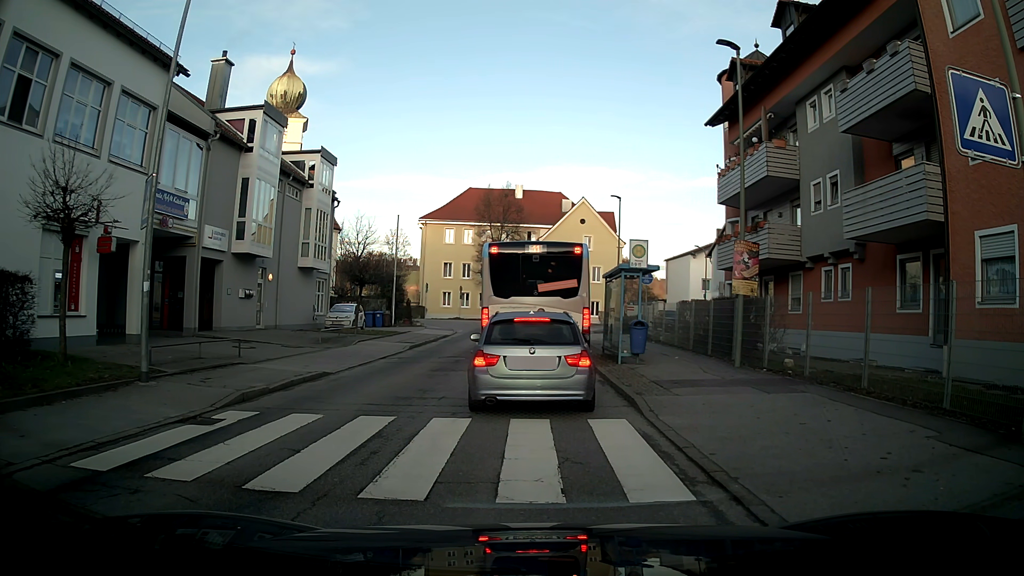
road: unclassified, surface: asphalt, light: Day
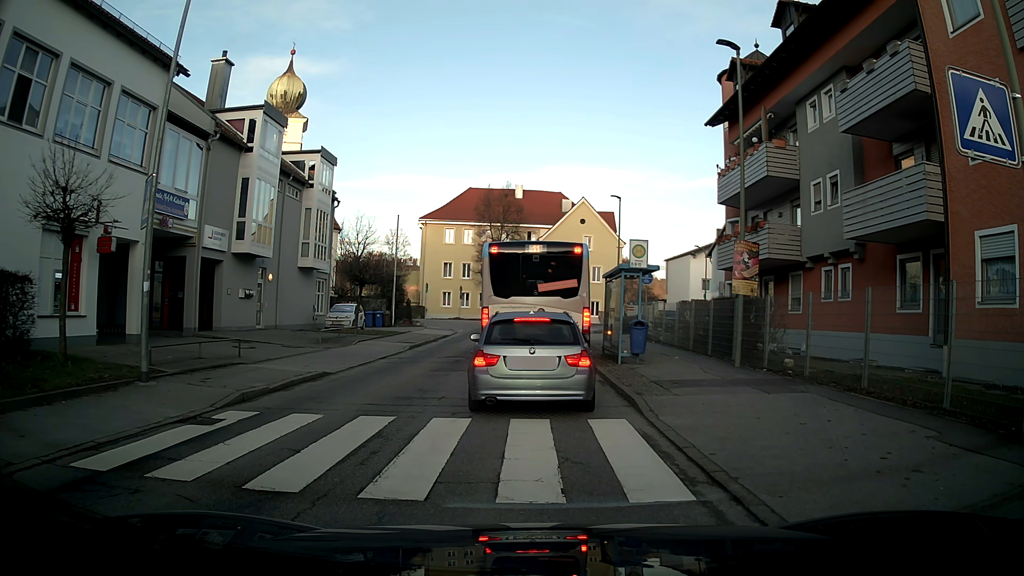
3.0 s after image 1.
(0.0, 0.0) m; 0°
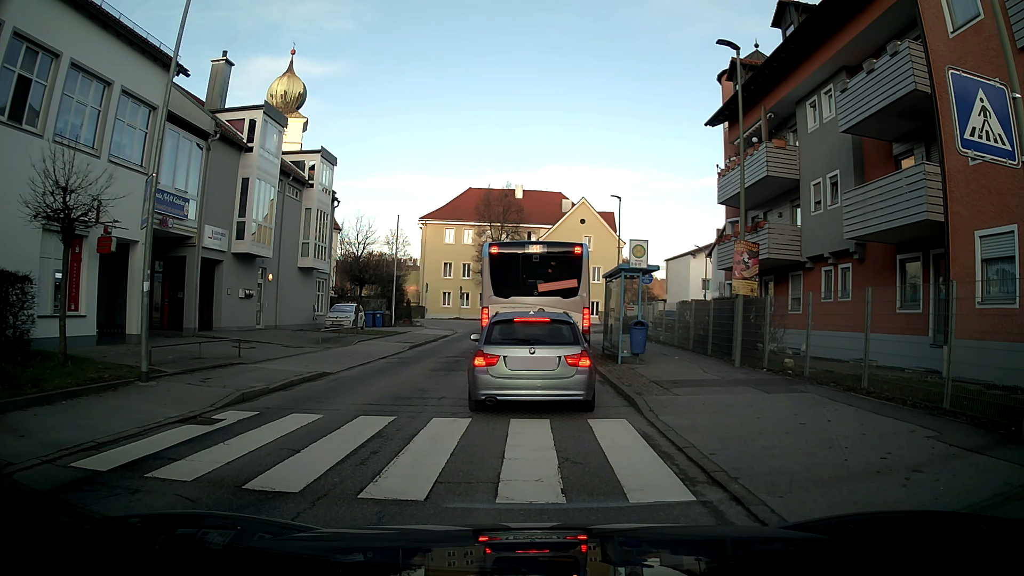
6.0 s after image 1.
(0.0, 0.0) m; 0°
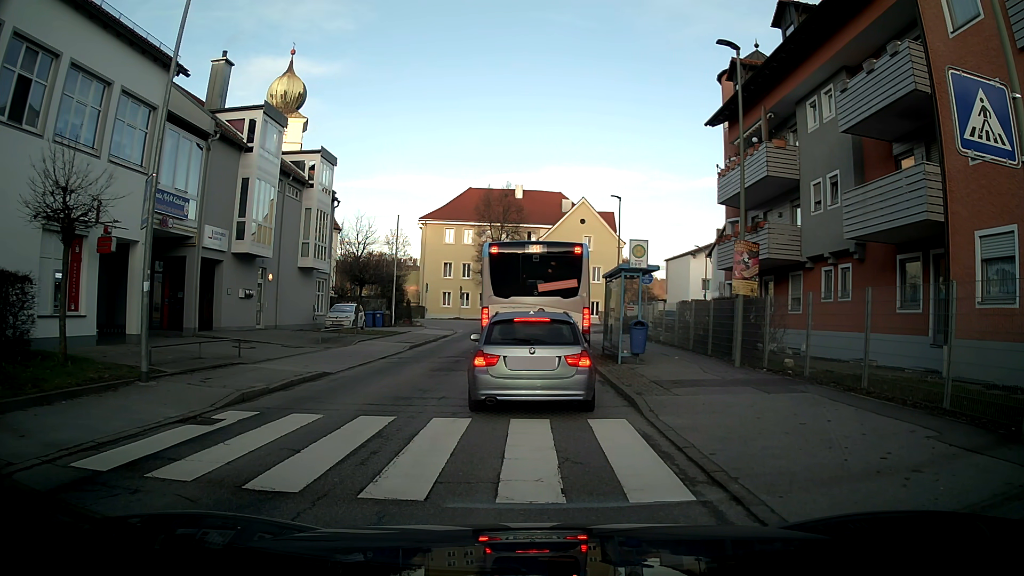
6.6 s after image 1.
(0.0, 0.0) m; 0°
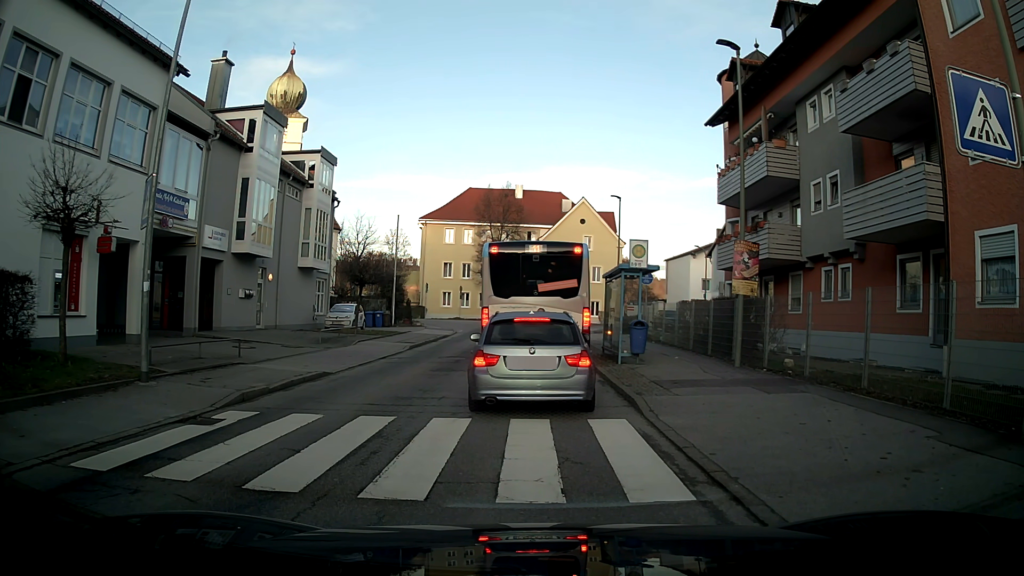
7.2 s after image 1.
(0.0, 0.0) m; 0°
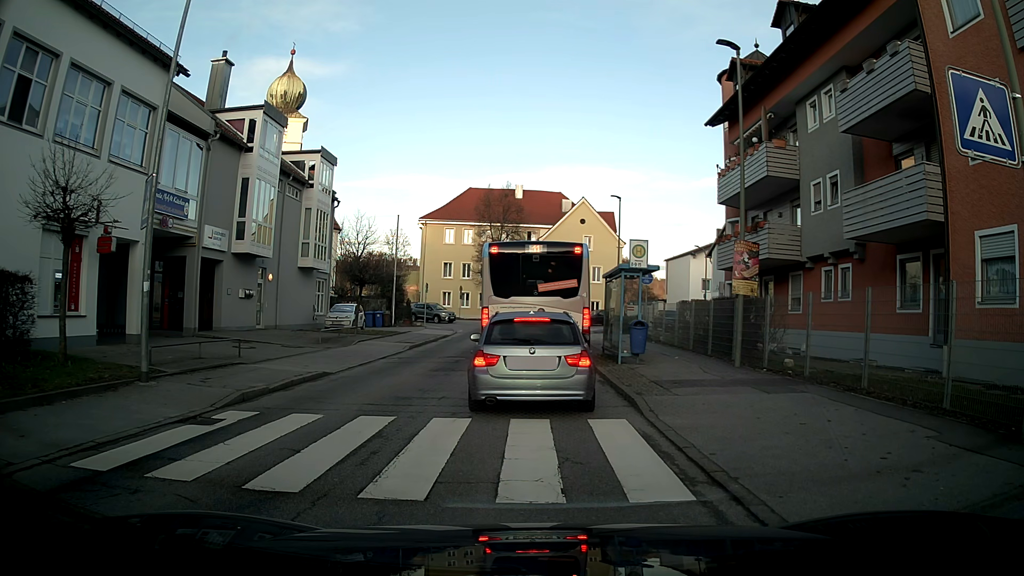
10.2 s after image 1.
(0.0, 0.0) m; 0°
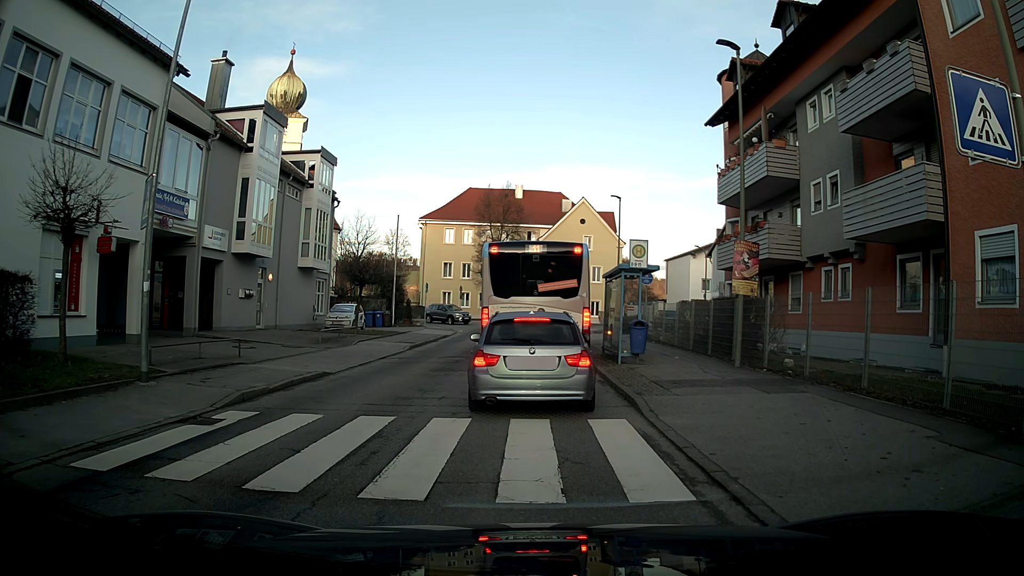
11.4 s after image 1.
(0.0, 0.0) m; 0°
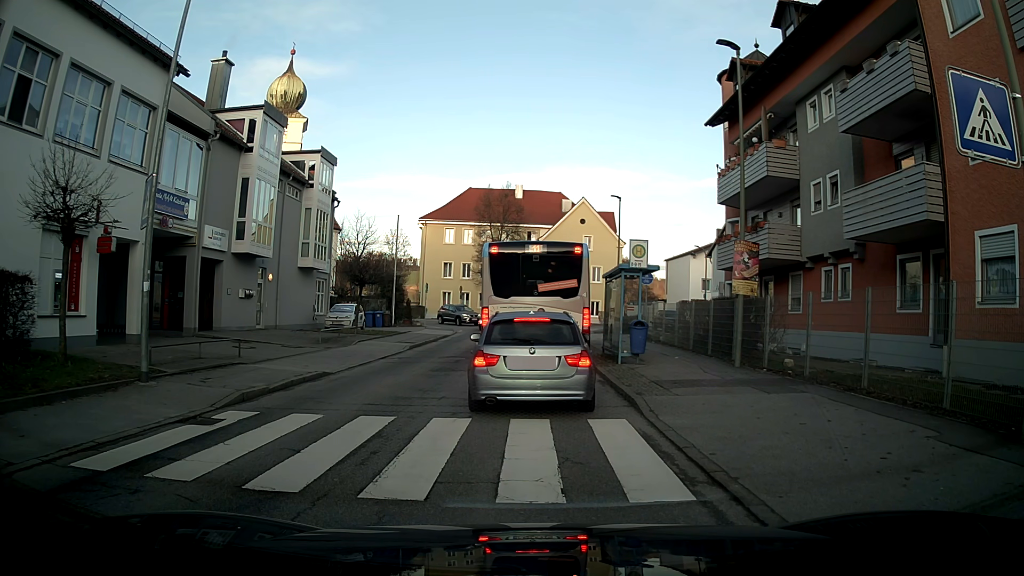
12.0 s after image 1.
(0.0, 0.0) m; 0°
